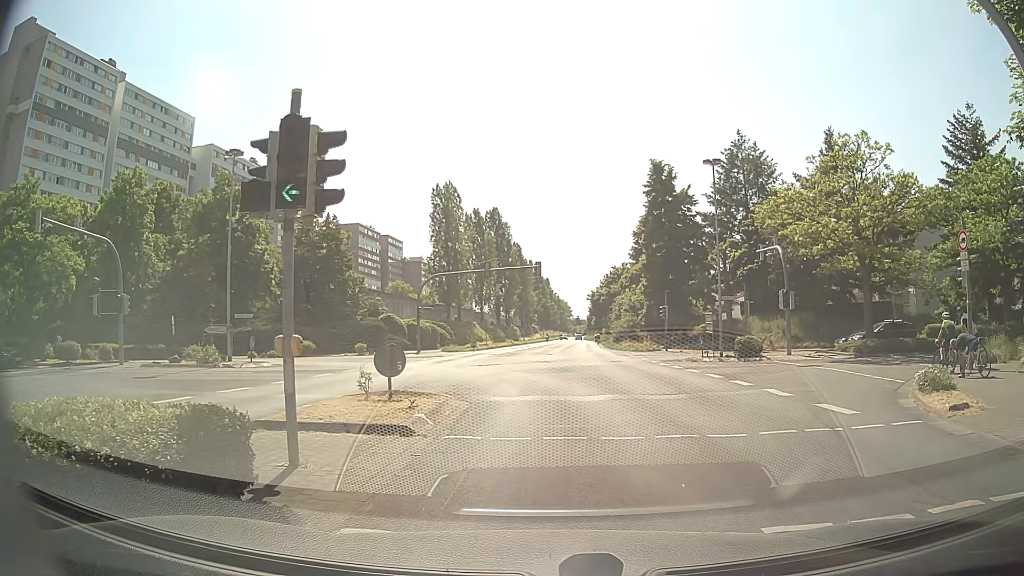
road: secondary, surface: asphalt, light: Day
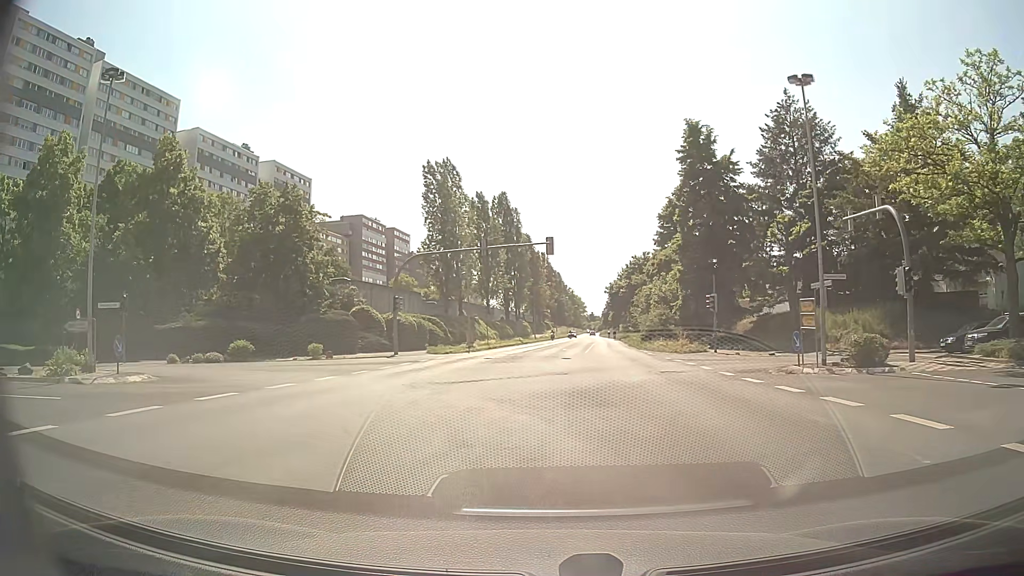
(-0.5, +11.7) m; -3°
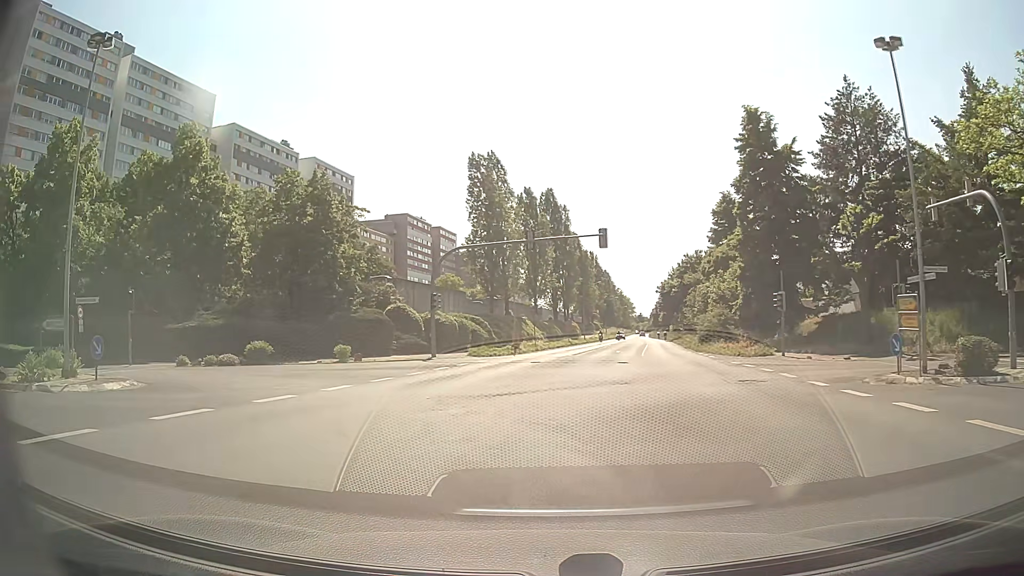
(-0.1, +3.6) m; -4°
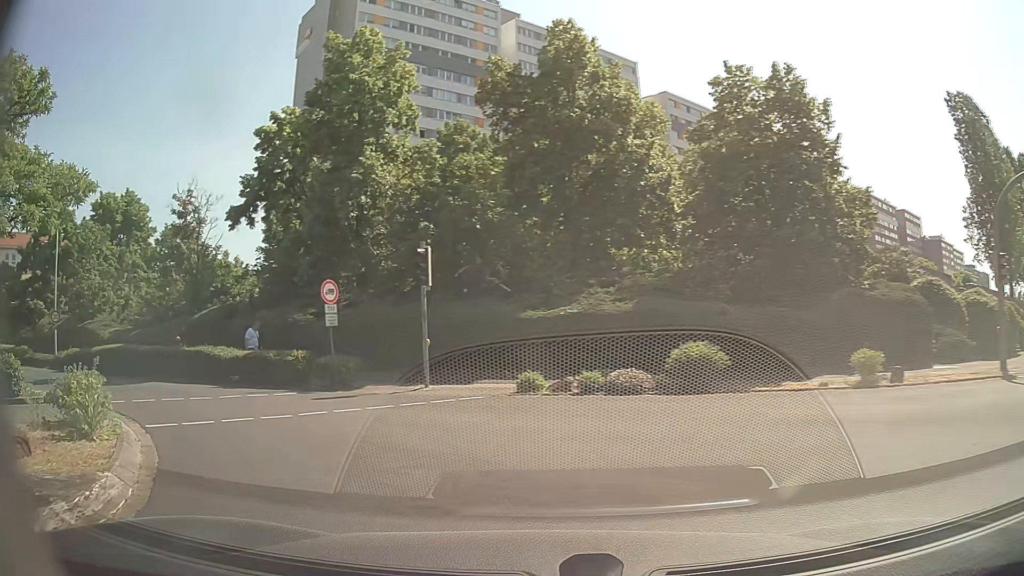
(-4.9, +15.1) m; -40°
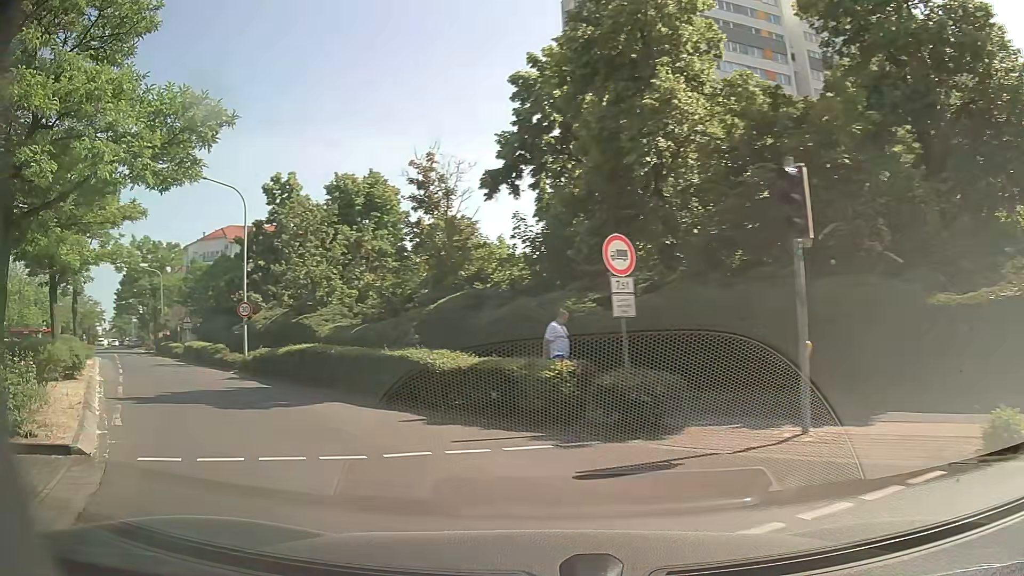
(-1.5, +7.6) m; -25°
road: tertiary
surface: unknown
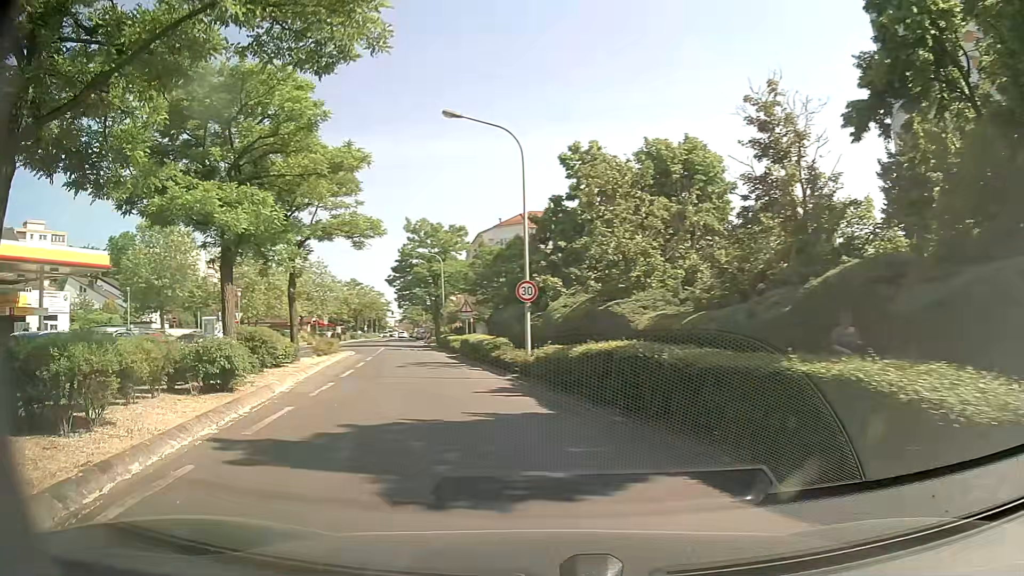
(-1.8, +7.6) m; -26°
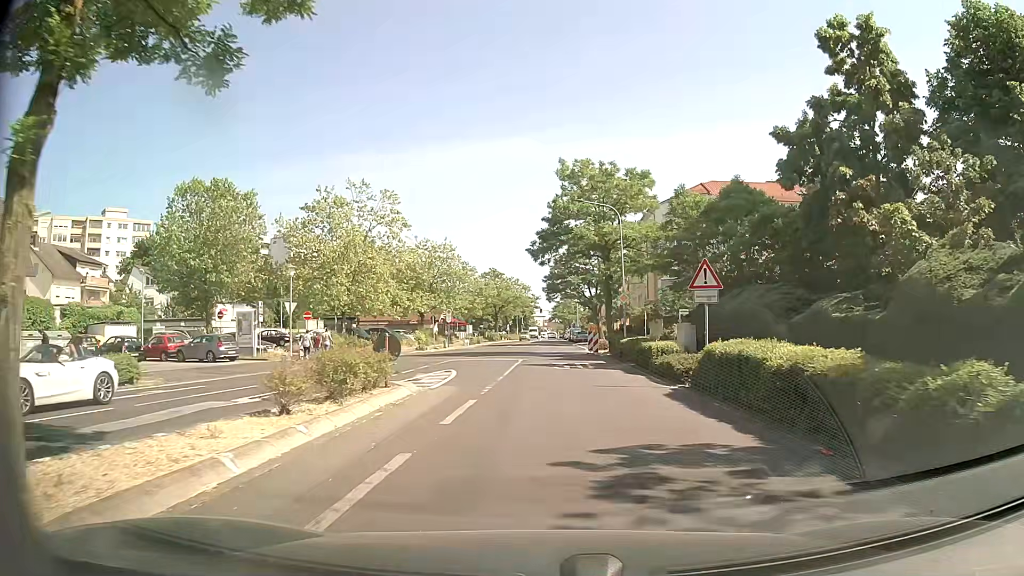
(-4.3, +20.8) m; -13°
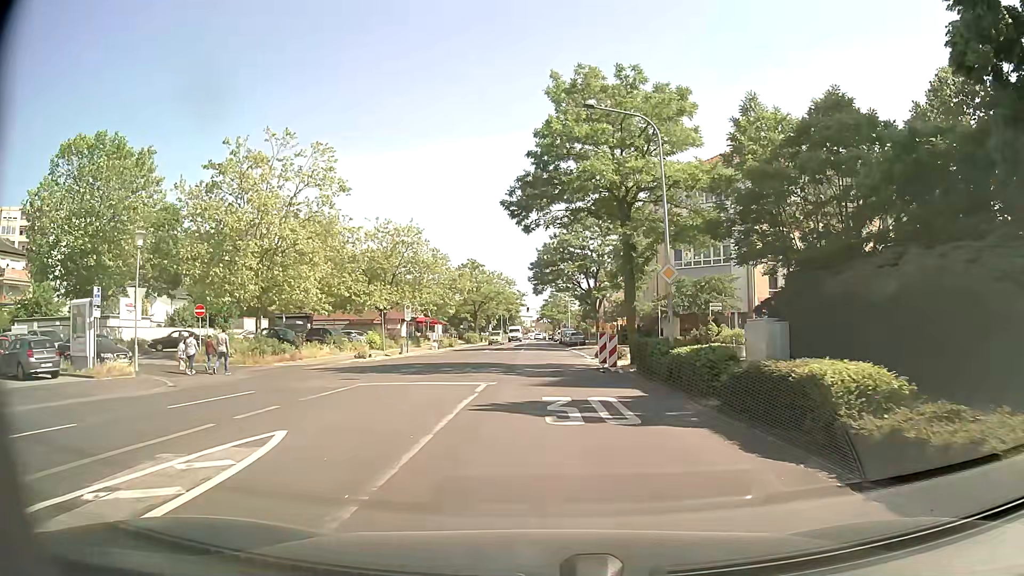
(+0.1, +14.1) m; 0°
(0, +10) (0, +20) (0, +30) (+1, +40) (0, +50) (0, +60) (0, +70) (0, +80) (0, +90) (0, +100) m
